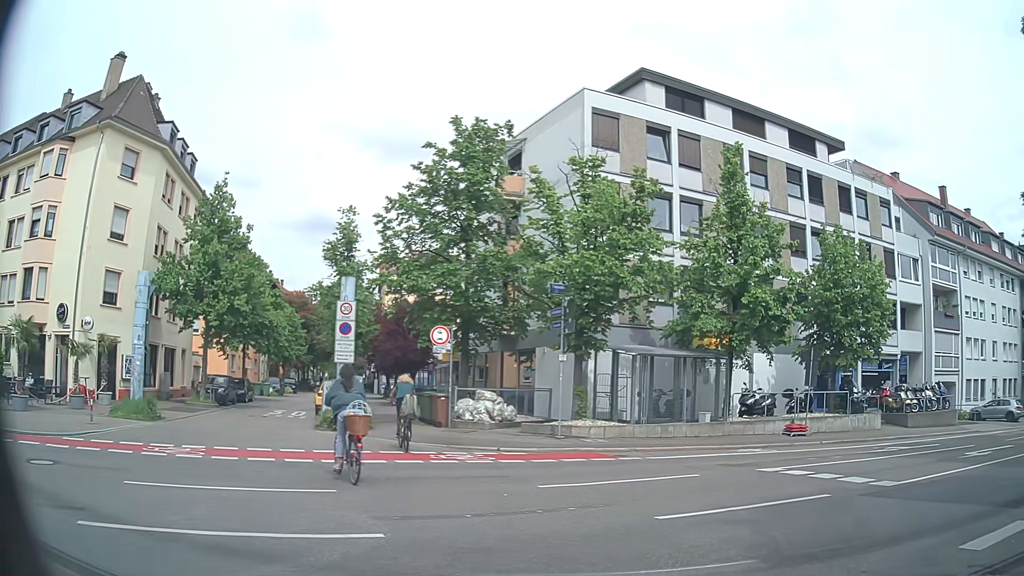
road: residential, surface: asphalt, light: Day
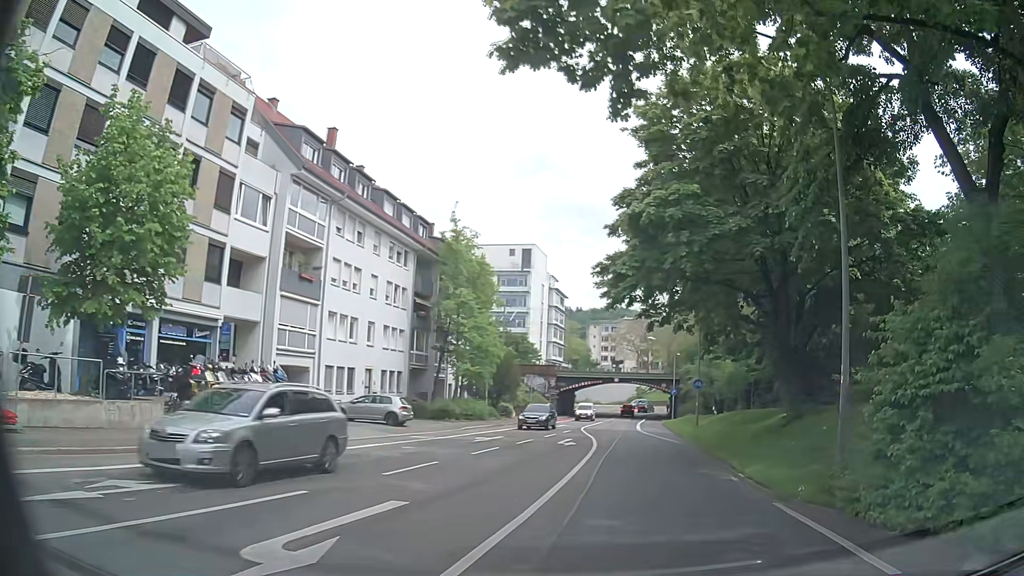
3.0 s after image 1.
(+6.2, +10.3) m; +53°
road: secondary
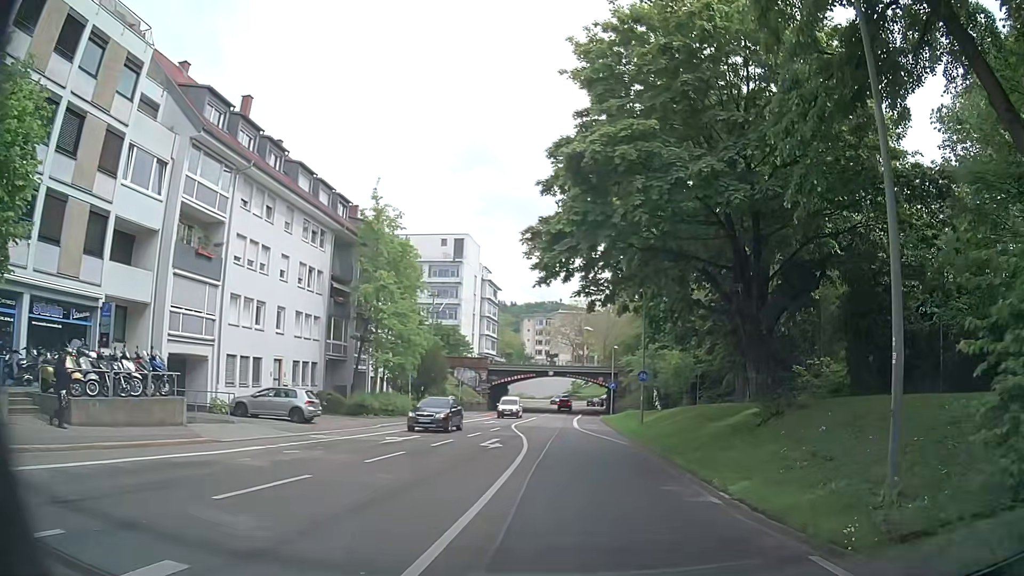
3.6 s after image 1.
(+0.2, +4.2) m; +6°
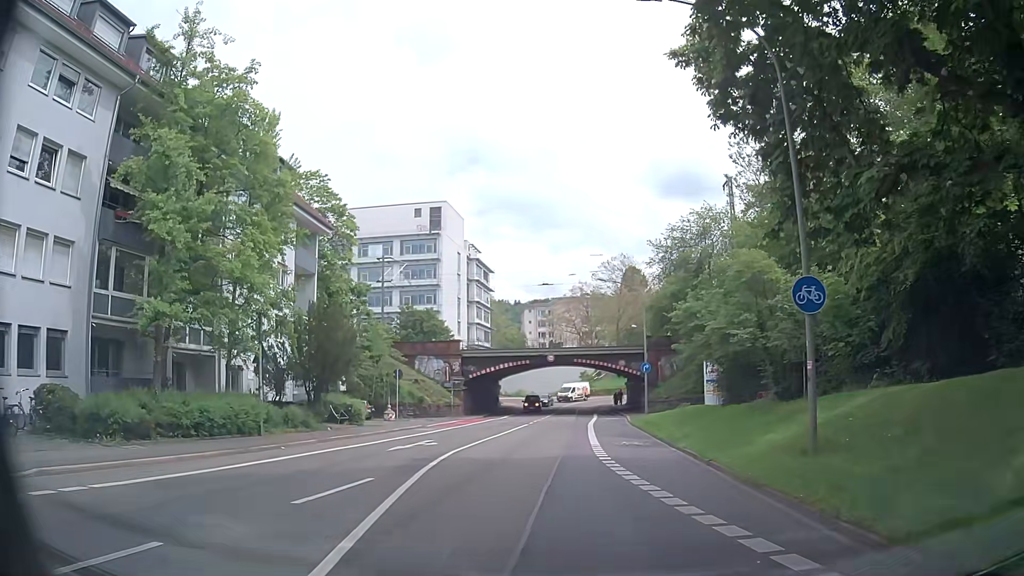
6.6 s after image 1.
(+0.2, +23.6) m; 0°
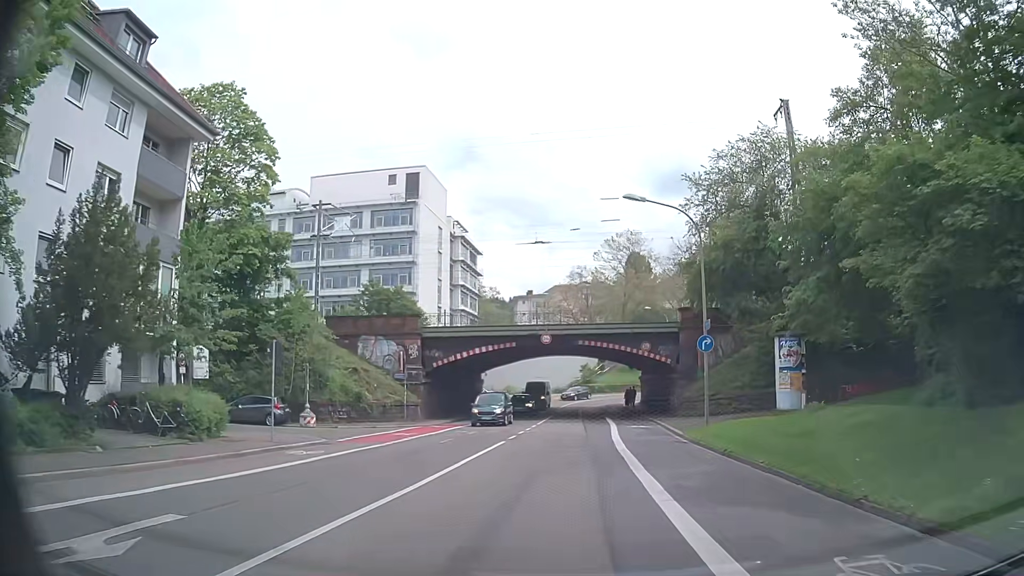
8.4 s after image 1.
(-0.5, +16.3) m; -2°
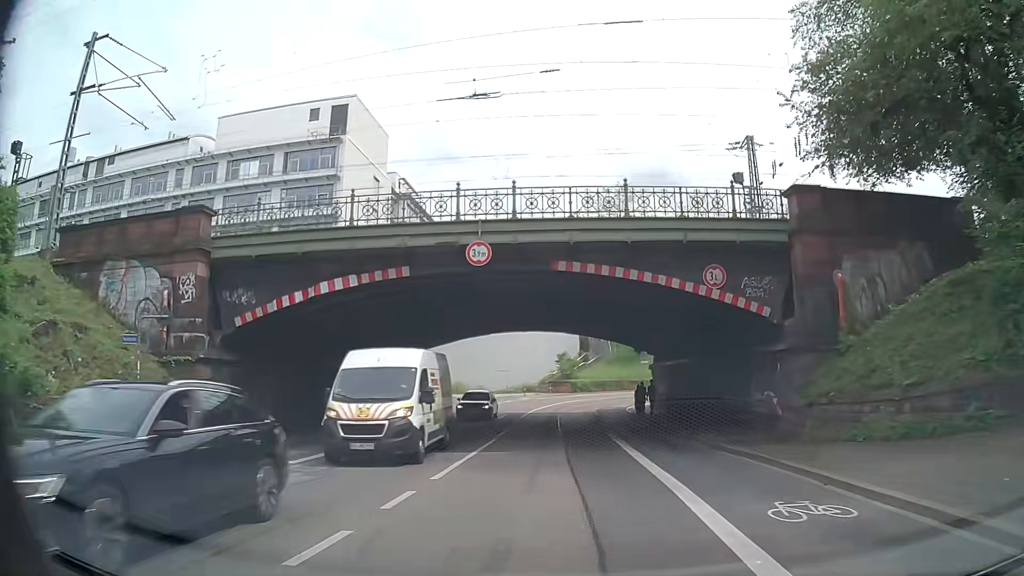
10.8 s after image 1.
(+0.7, +23.5) m; +2°
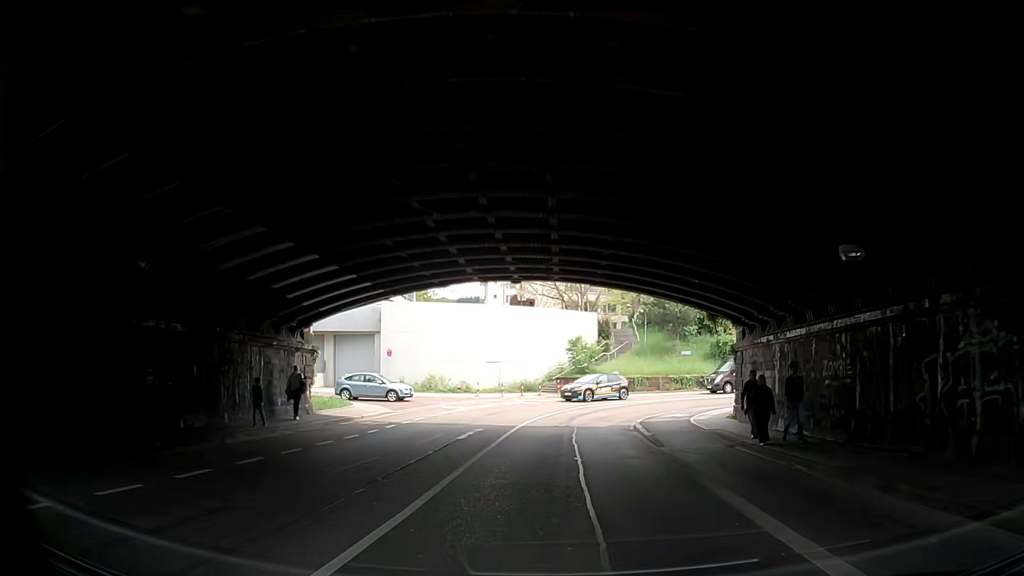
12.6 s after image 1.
(-0.1, +17.4) m; 0°
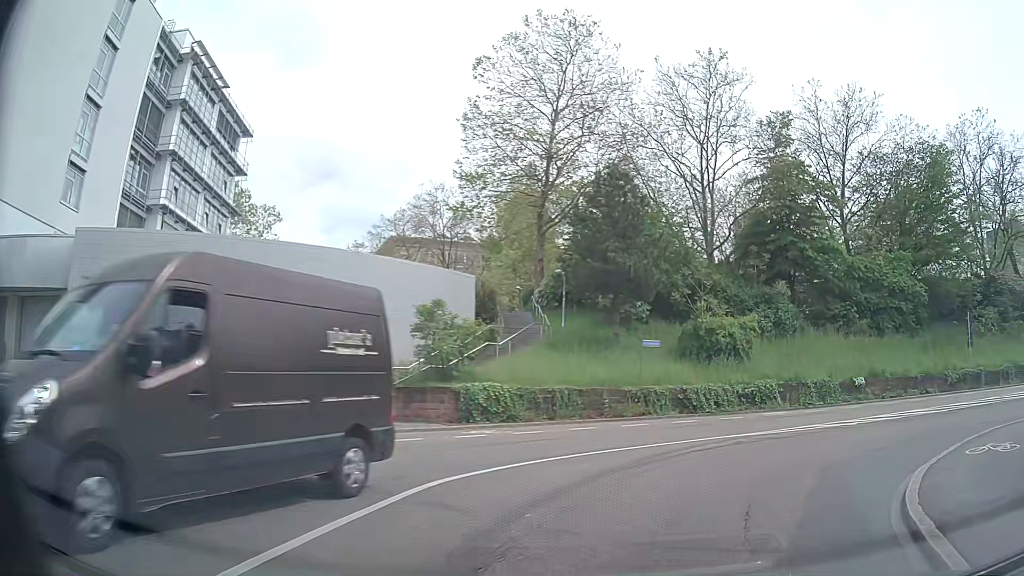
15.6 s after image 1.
(+1.7, +24.1) m; +11°
(+3, +10) (+10, +16) (+20, +19) (+29, +21) (+39, +23) (+49, +25) (+59, +27) (+69, +29) (+78, +31) (+88, +33) m
